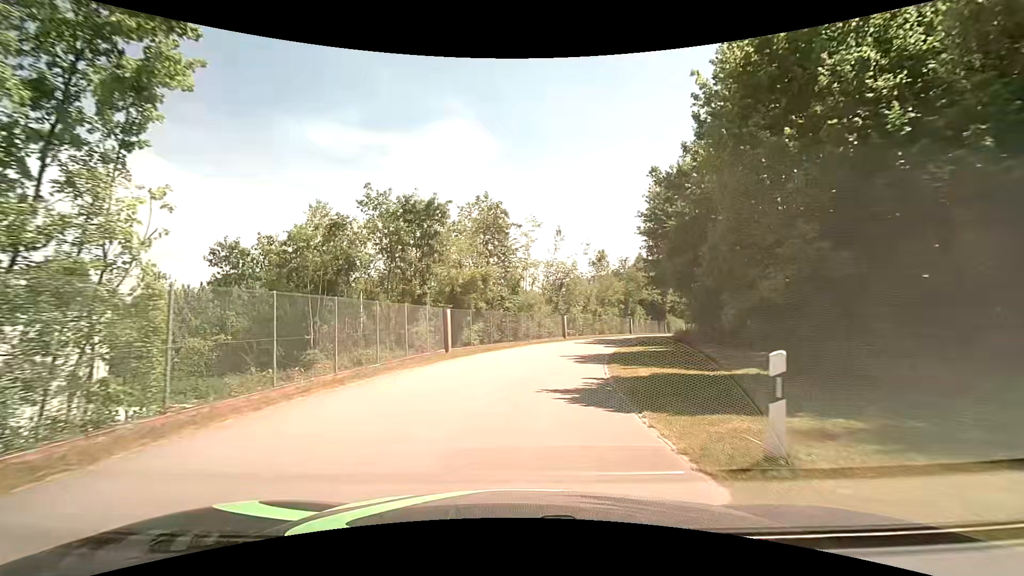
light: Day
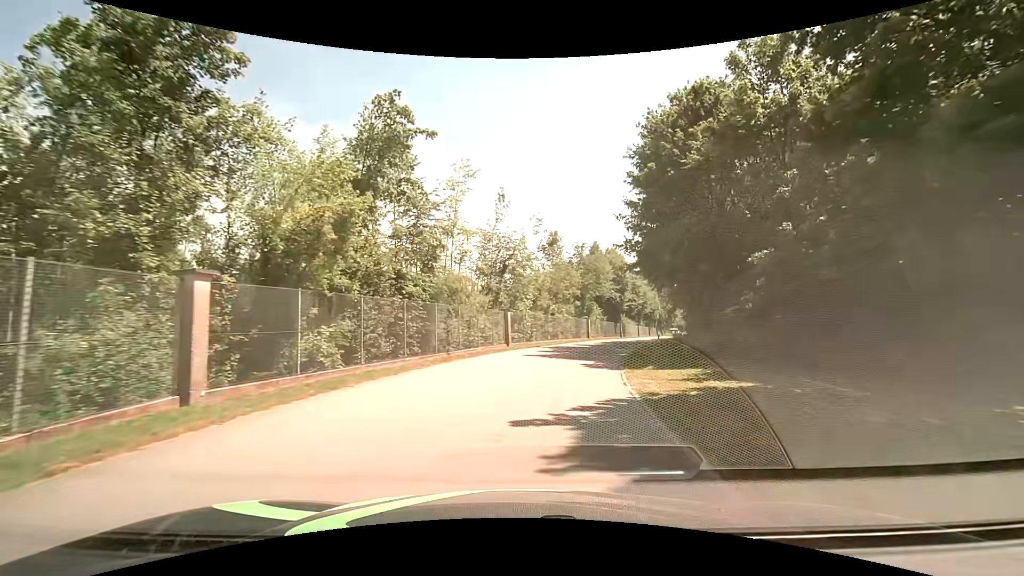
(+0.9, +15.8) m; +6°
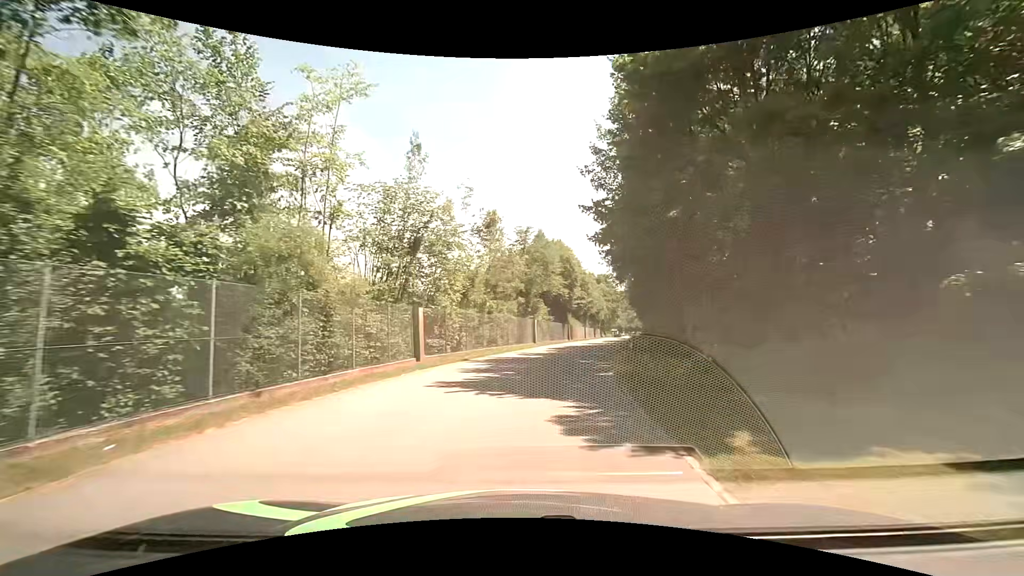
(+0.8, +11.2) m; +8°
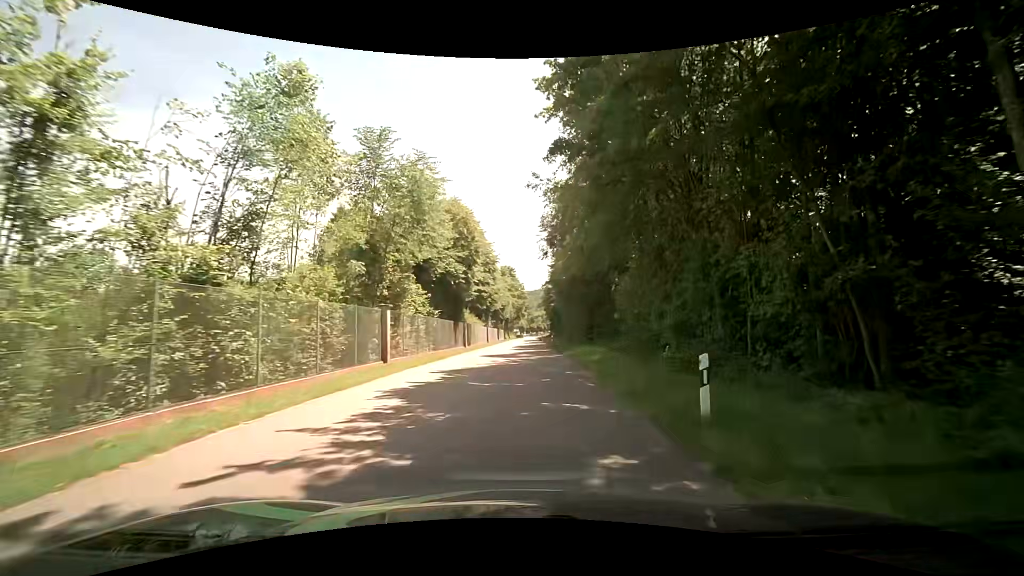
(+2.0, +23.6) m; +11°
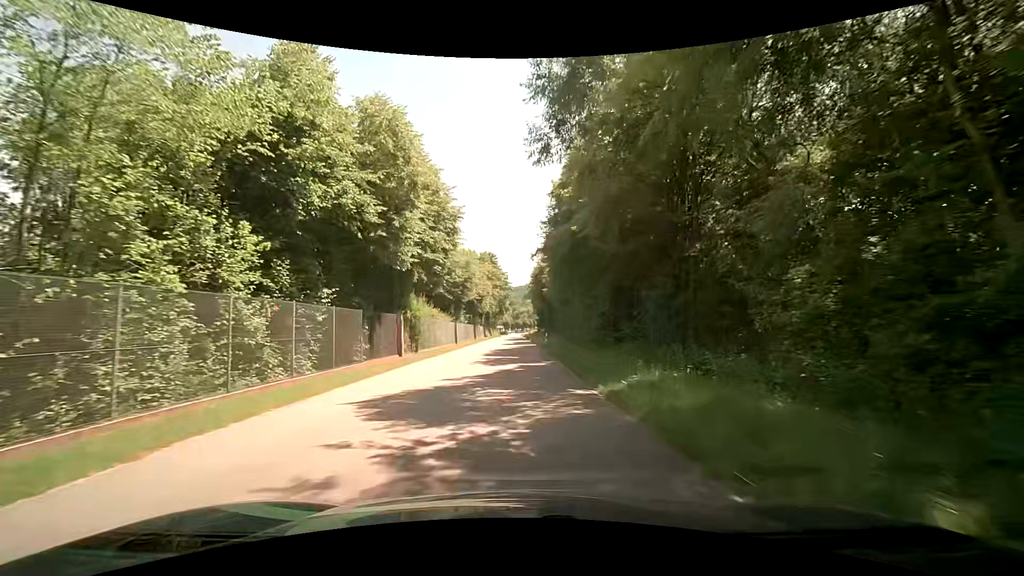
(+0.4, +18.6) m; +2°
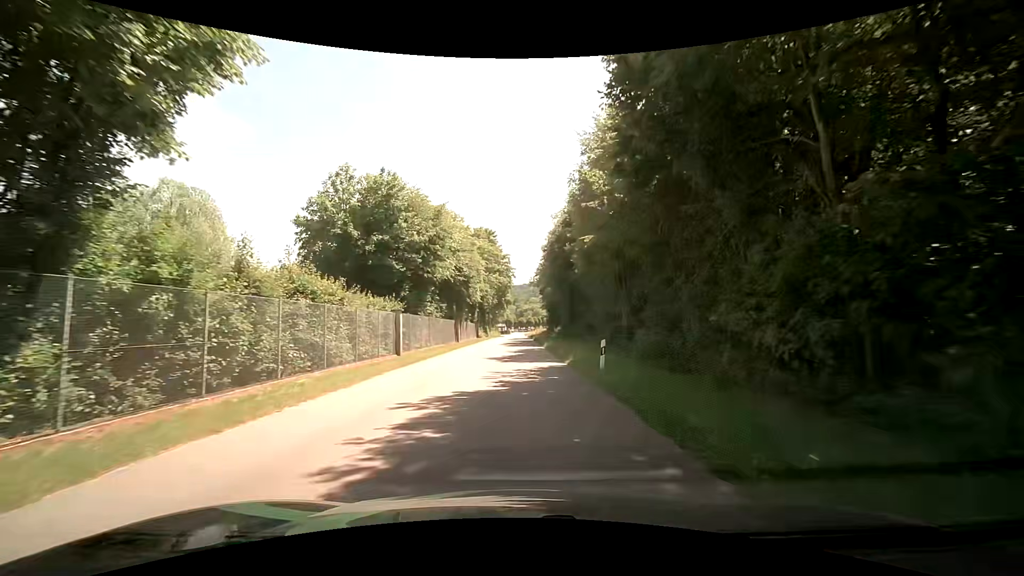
(-0.2, +25.5) m; 0°
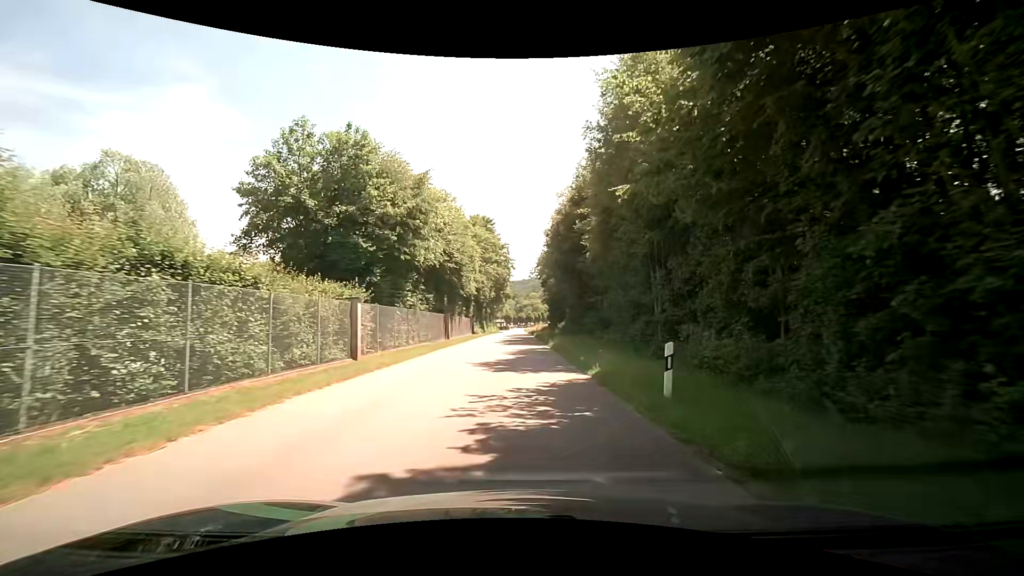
(0.0, +6.5) m; -1°
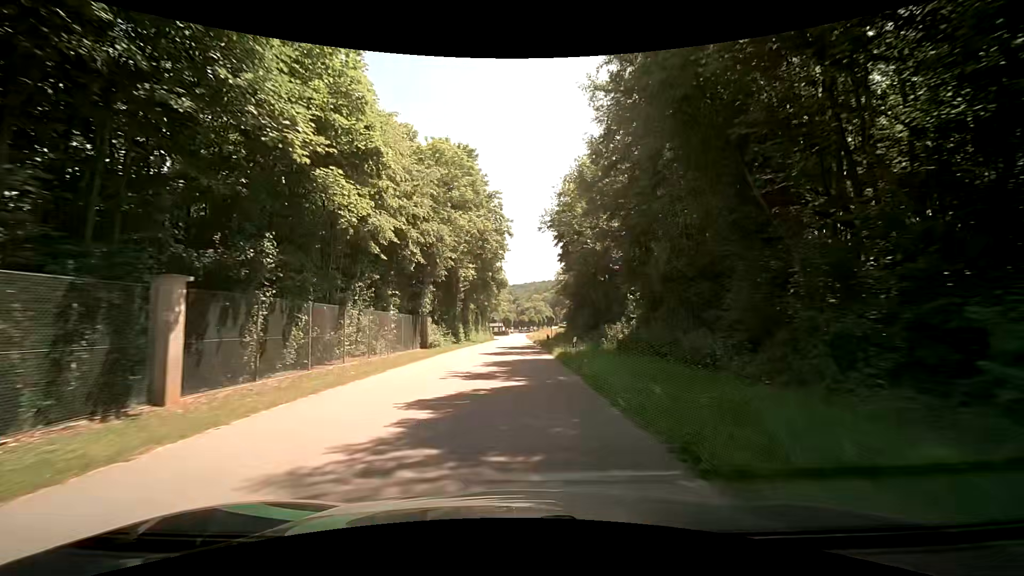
(+0.6, +34.3) m; 0°
(0, +10) (0, +20) (0, +30) (0, +40) (0, +50) (0, +60) (0, +70) (0, +80) (0, +90) (0, +100) m
